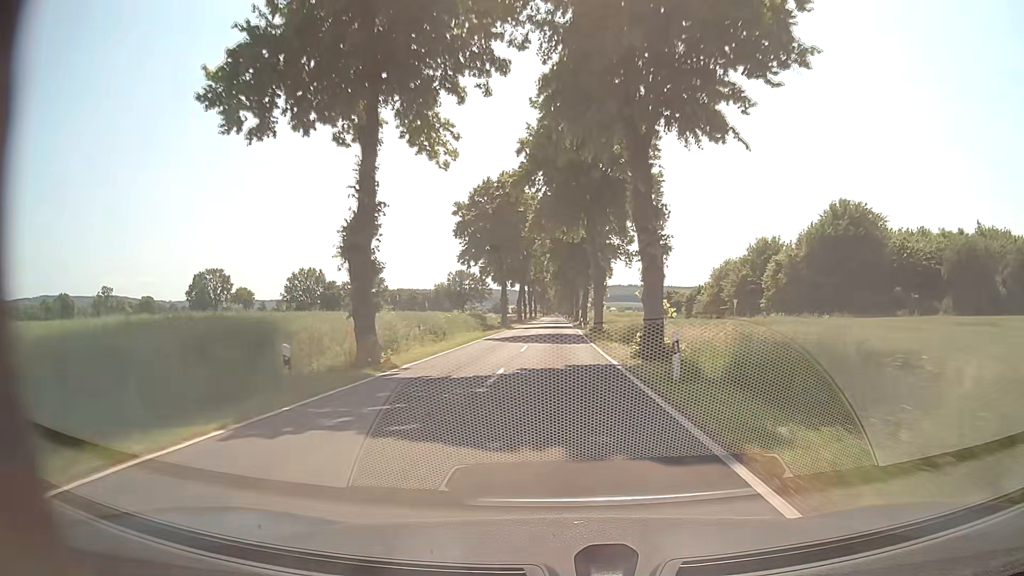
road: tertiary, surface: asphalt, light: Day
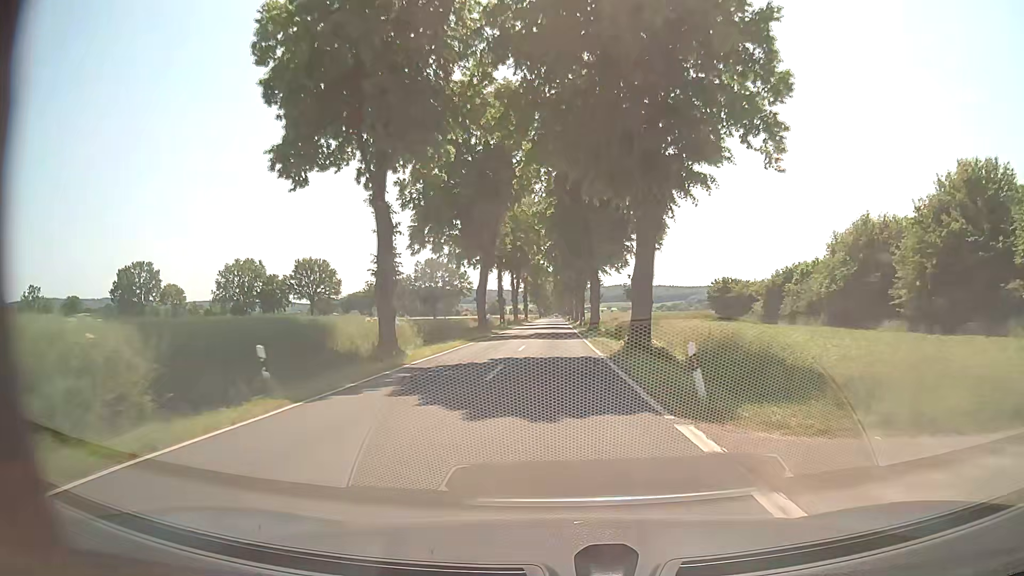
(+0.3, +47.2) m; +1°
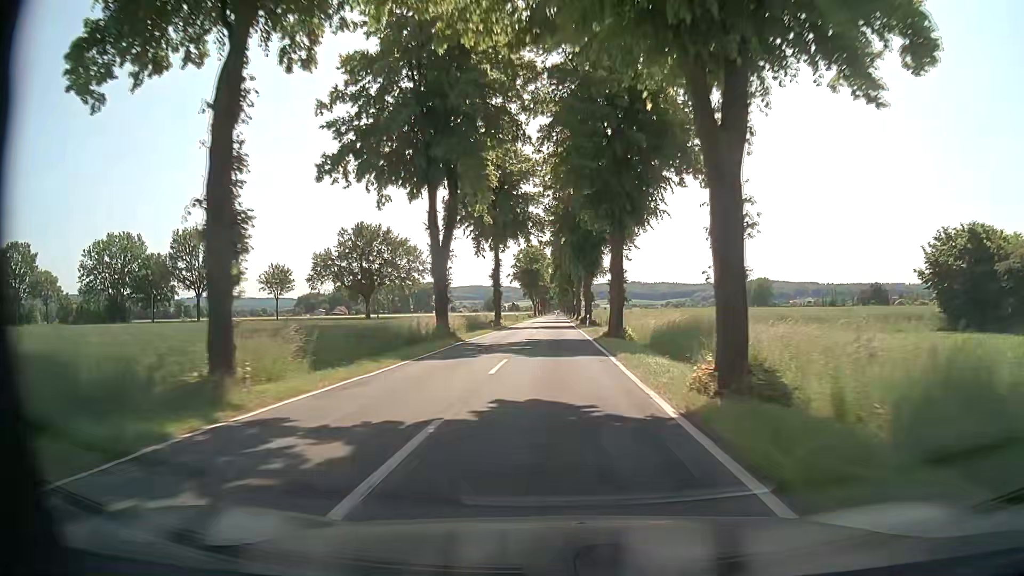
(-0.5, +59.0) m; -1°
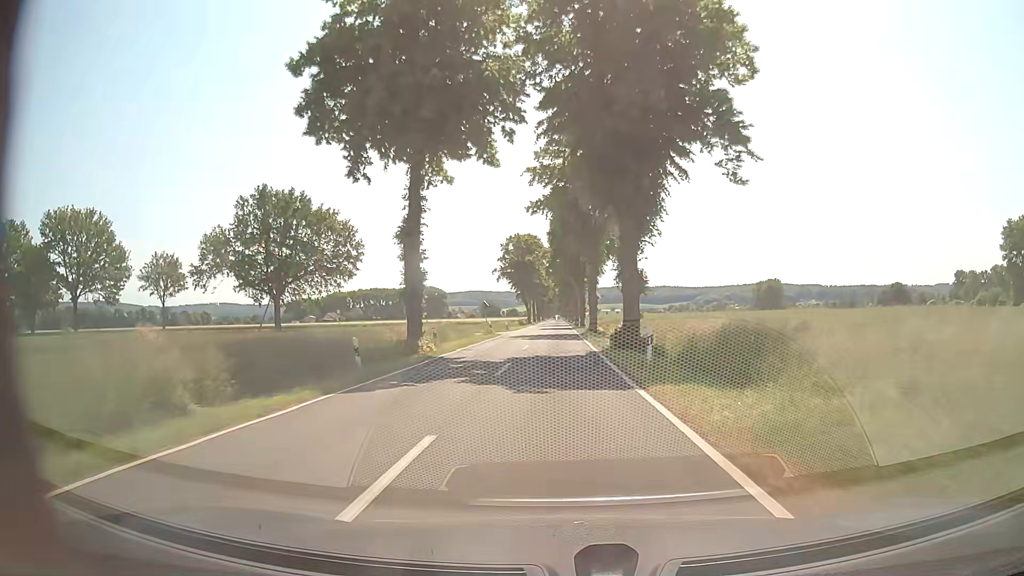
(+0.1, +35.4) m; 0°
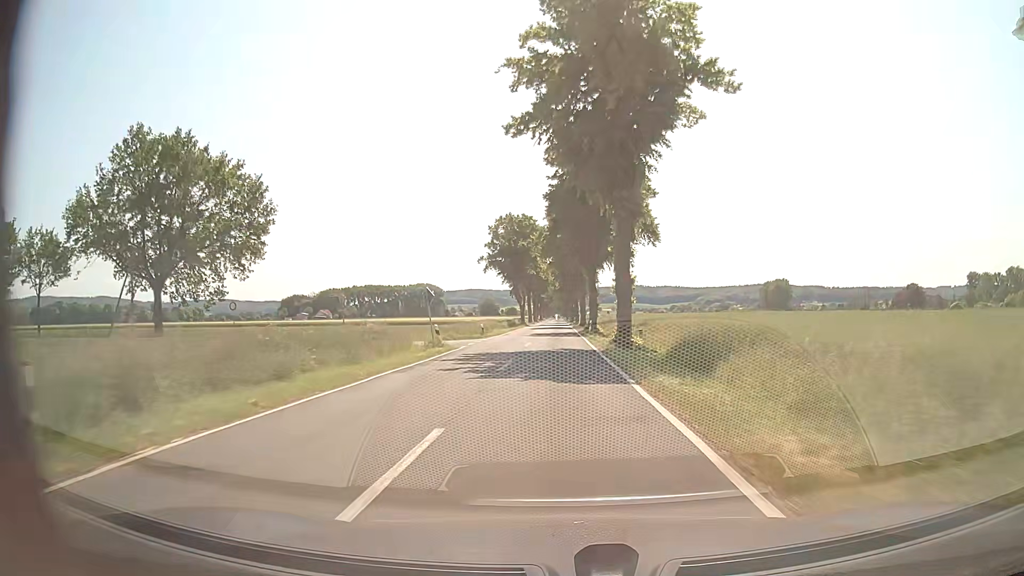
(+0.1, +23.6) m; 0°
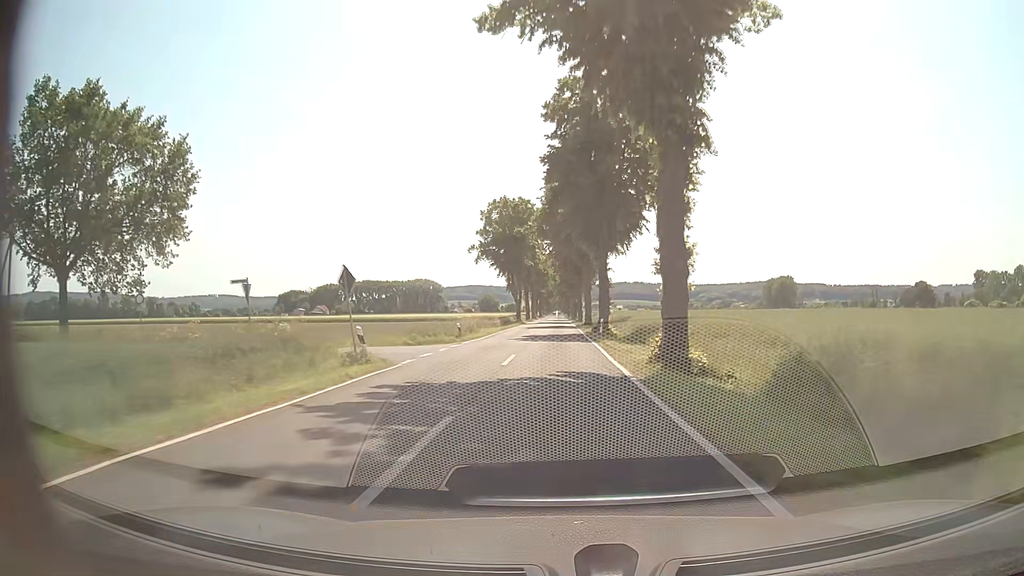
(0.0, +11.8) m; 0°
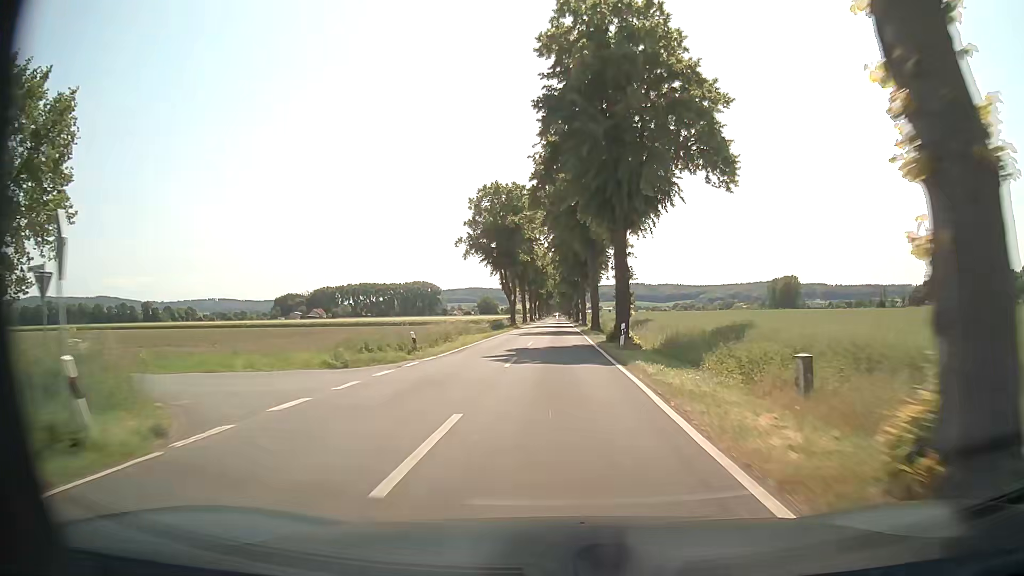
(0.0, +11.8) m; 0°
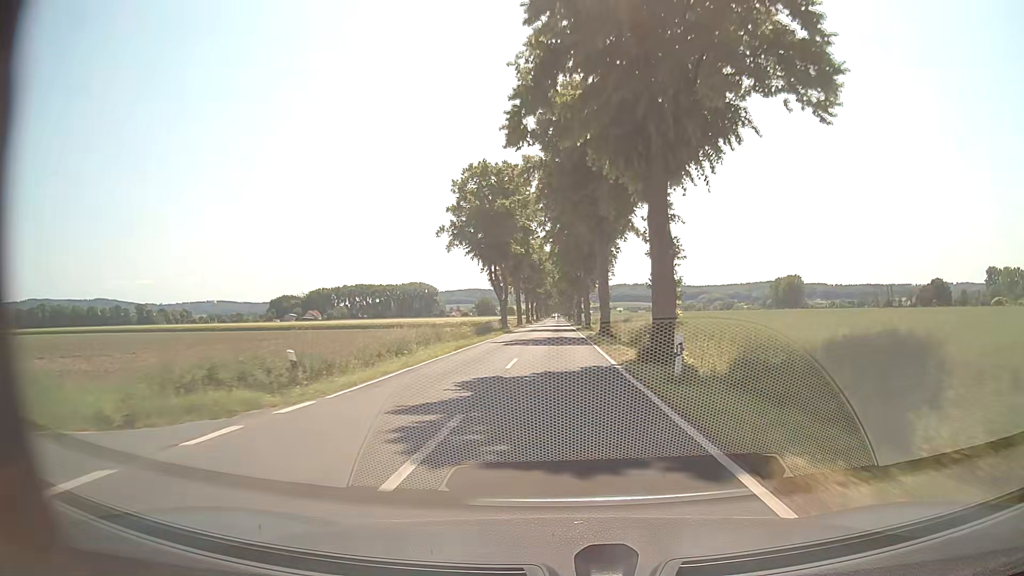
(0.0, +11.8) m; 0°
(0, +10) (0, +20) (0, +30) (0, +40) (0, +50) (0, +60) (0, +70) (0, +80) (0, +90) (0, +100) m
